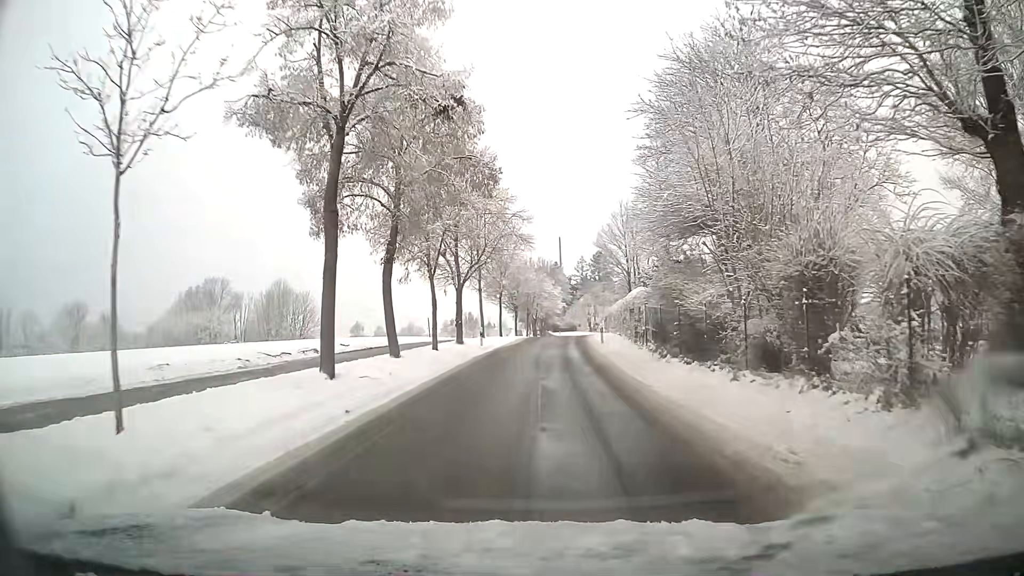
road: residential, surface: asphalt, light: Day
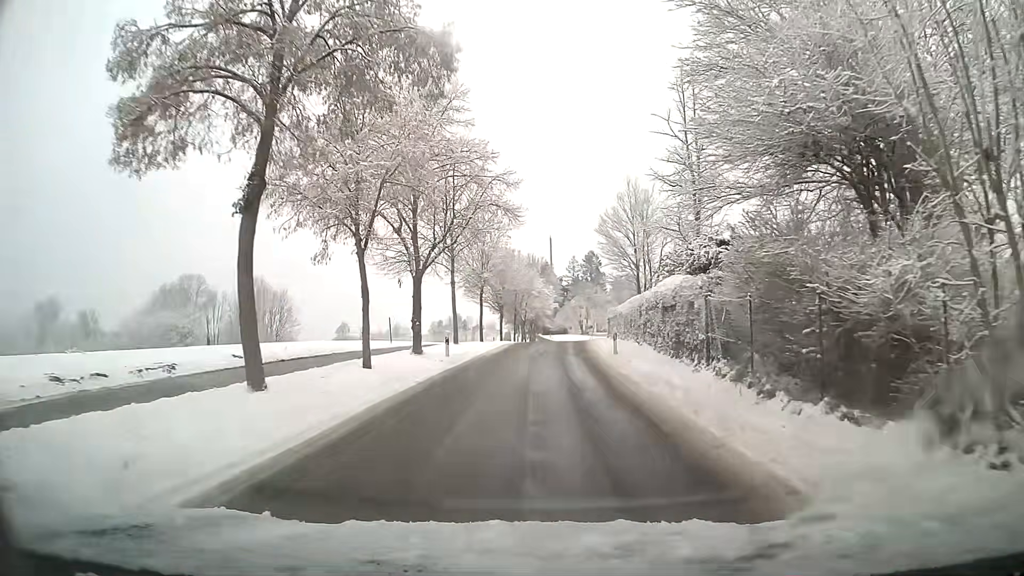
(0.0, +9.5) m; +1°
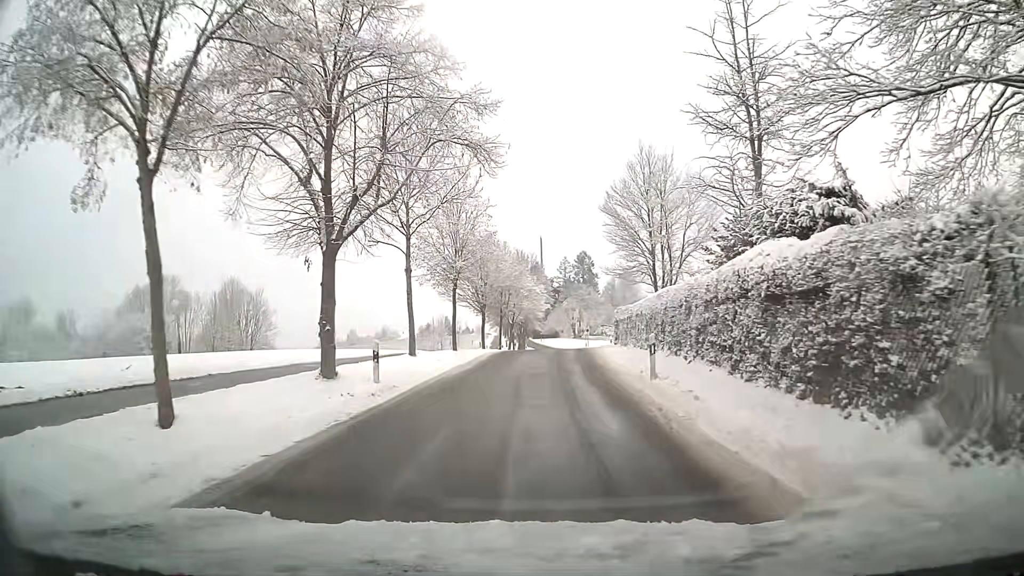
(+0.1, +9.6) m; +1°
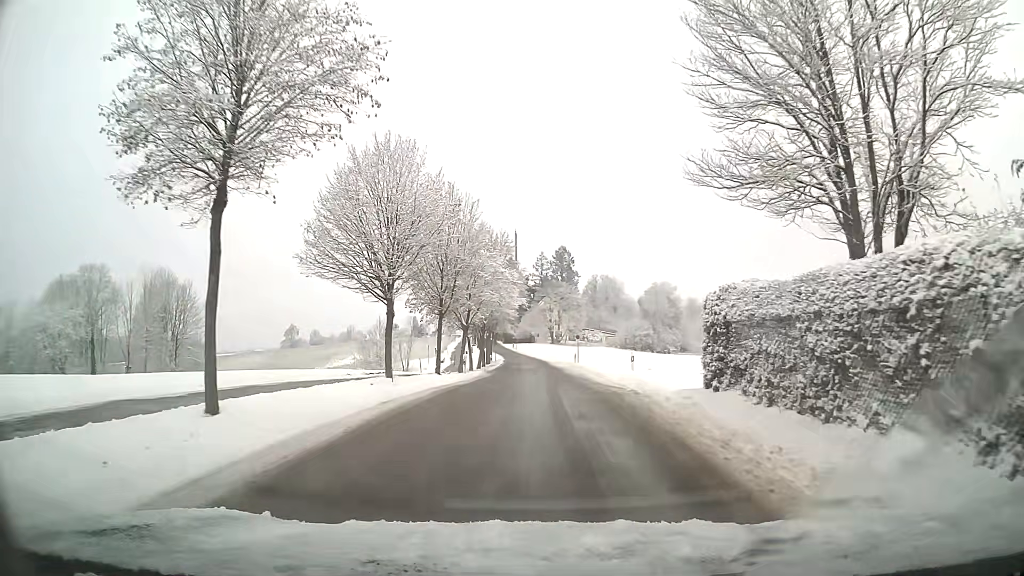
(+0.4, +24.3) m; +2°
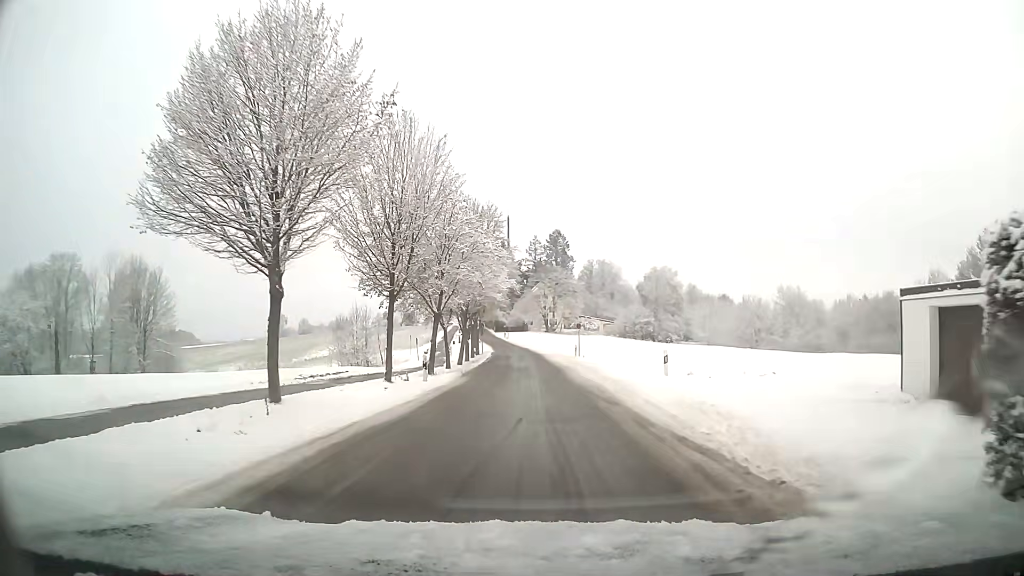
(0.0, +9.8) m; 0°
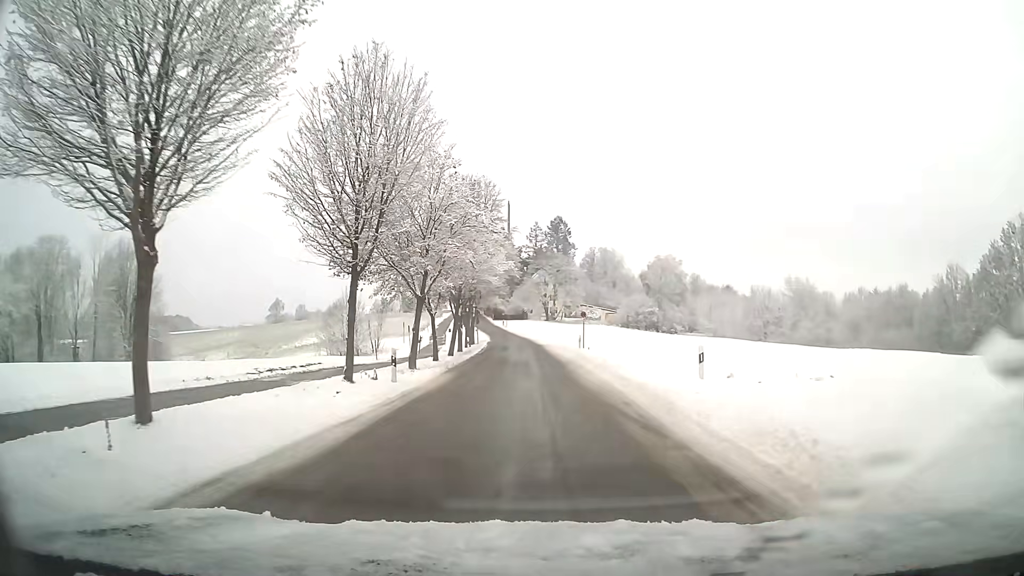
(0.0, +4.9) m; 0°
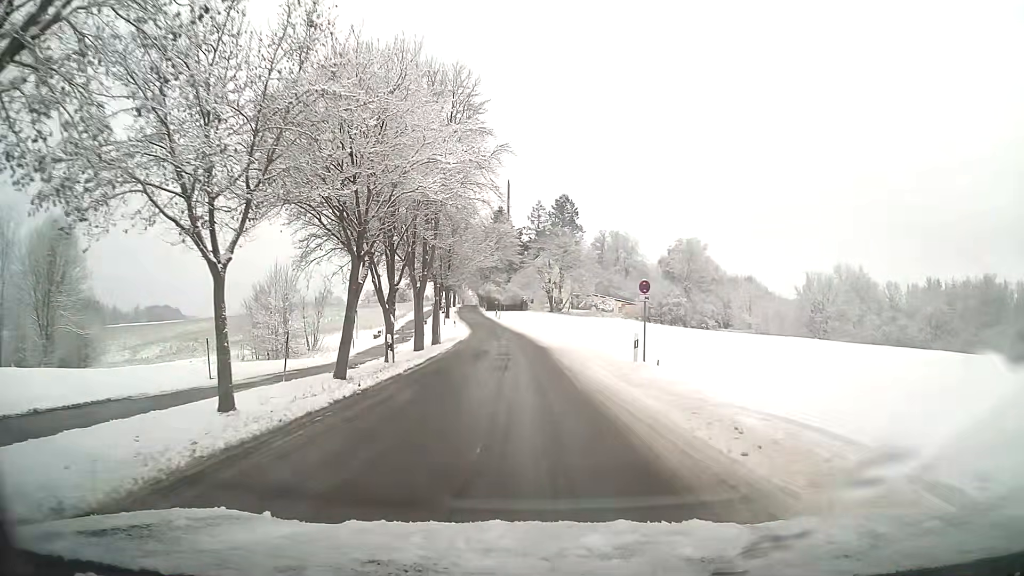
(0.0, +24.8) m; 0°
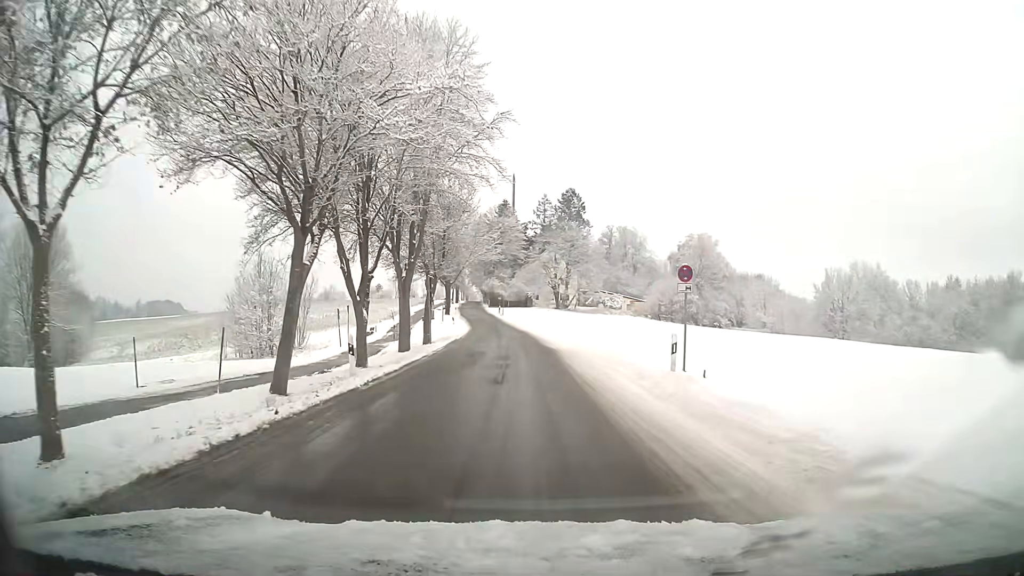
(0.0, +4.9) m; 0°
(0, +10) (0, +20) (-1, +30) (-1, +40) (-2, +50) (-3, +60) (-4, +70) (-6, +80) (-7, +90) (-8, +100) m
